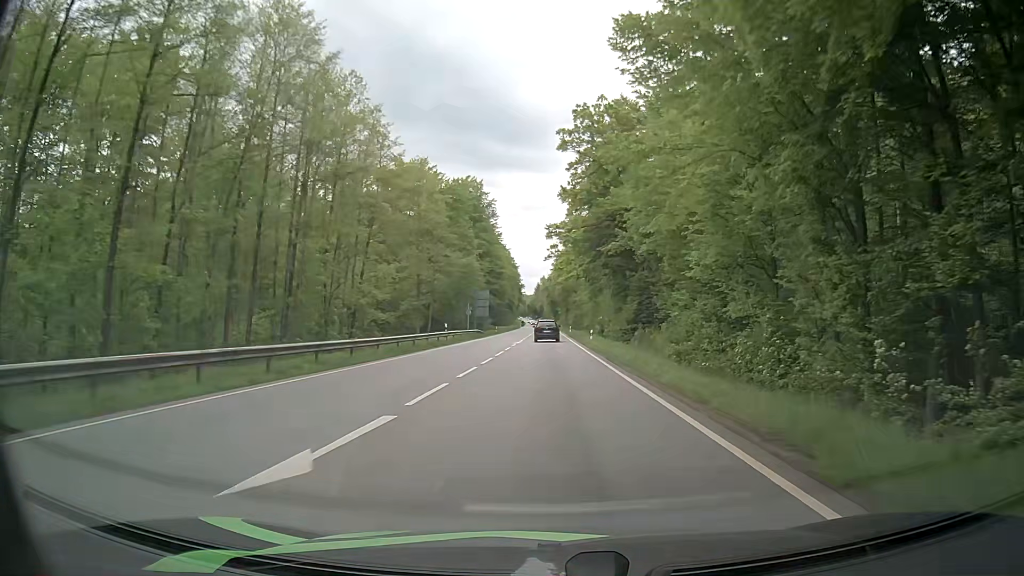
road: secondary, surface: asphalt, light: Day
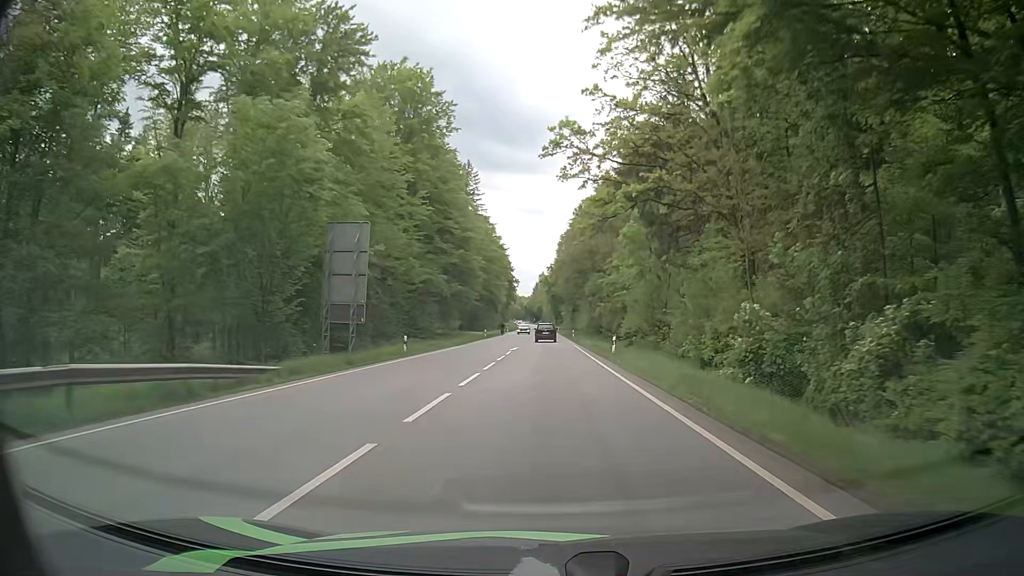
(0.0, +61.9) m; 0°
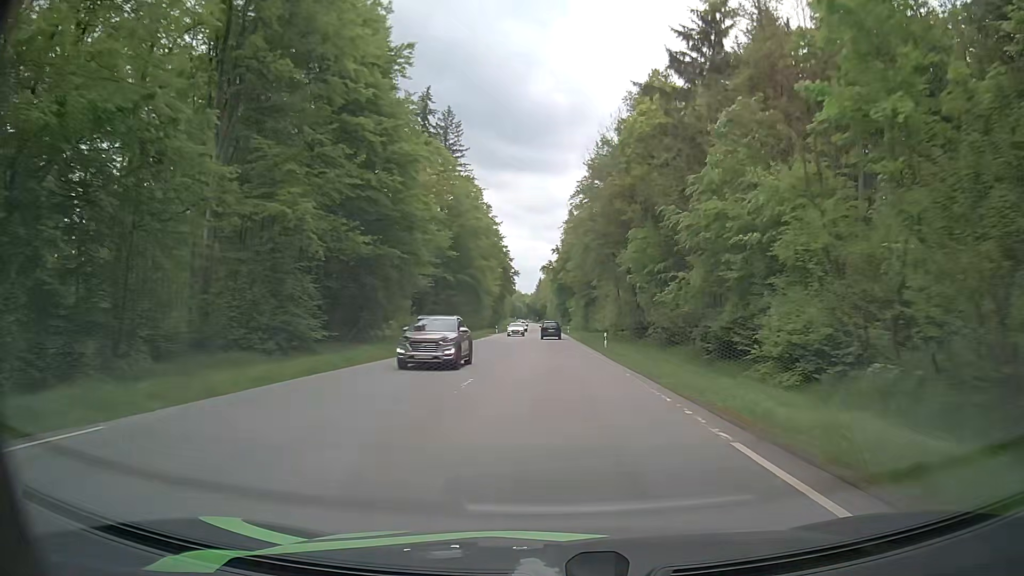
(-0.1, +39.9) m; 0°
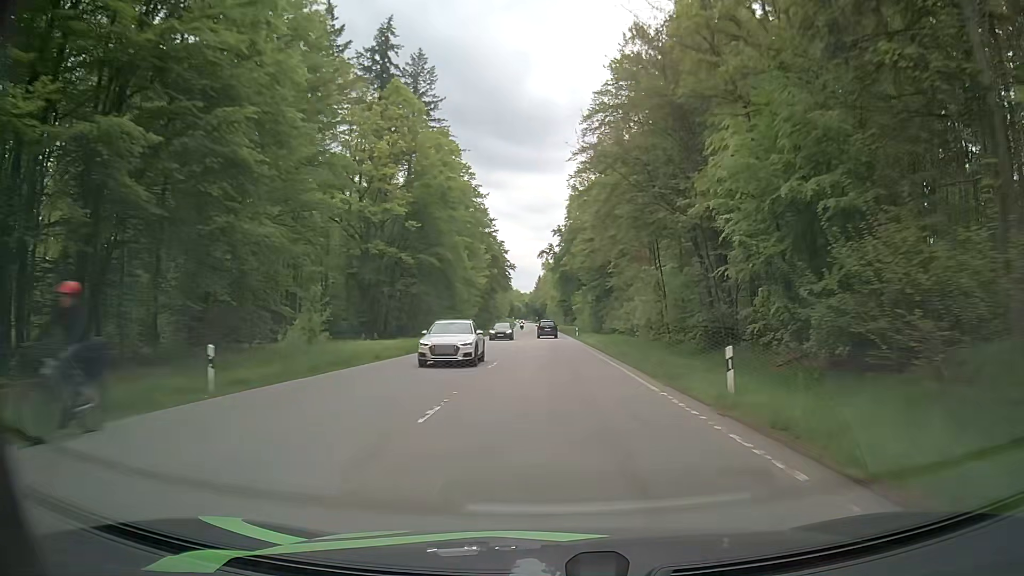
(0.0, +27.6) m; 0°
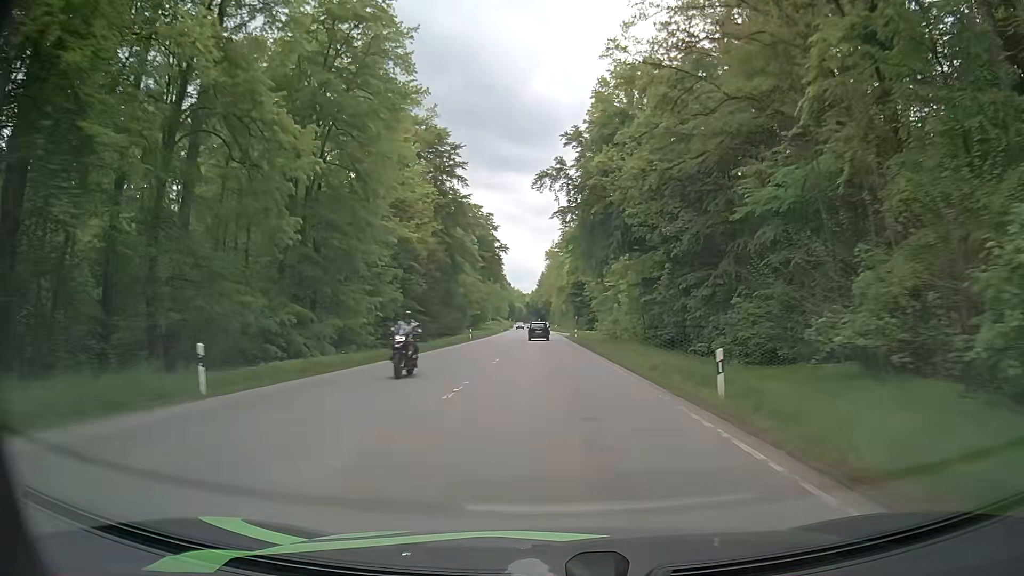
(-0.1, +57.2) m; 0°
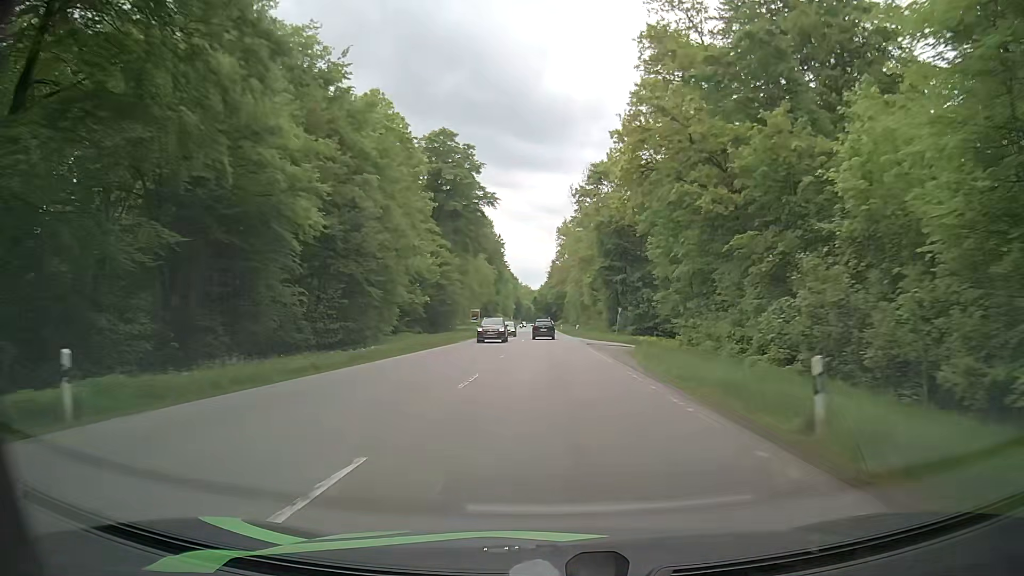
(-0.5, +58.3) m; -1°
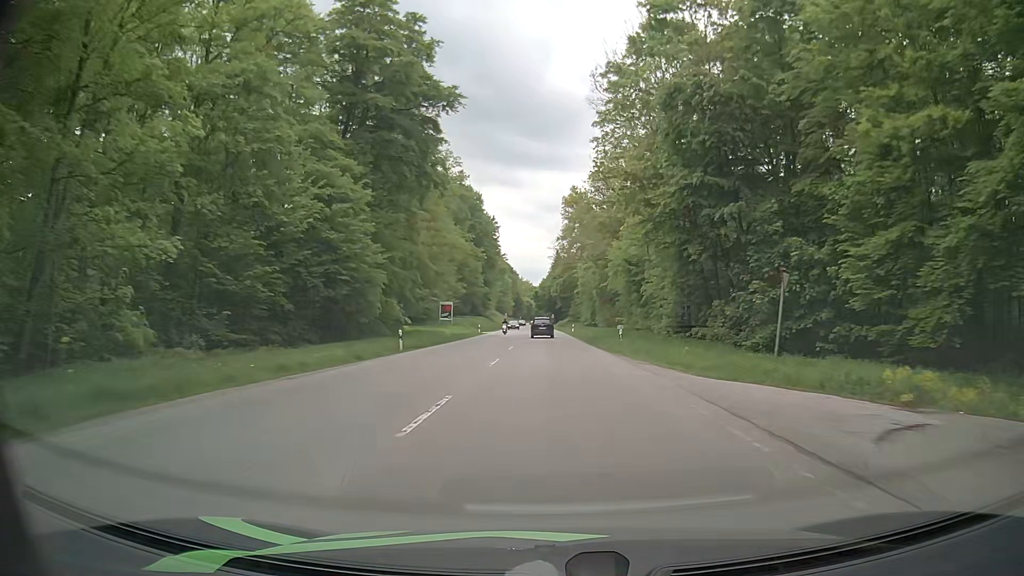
(-0.3, +42.1) m; 0°
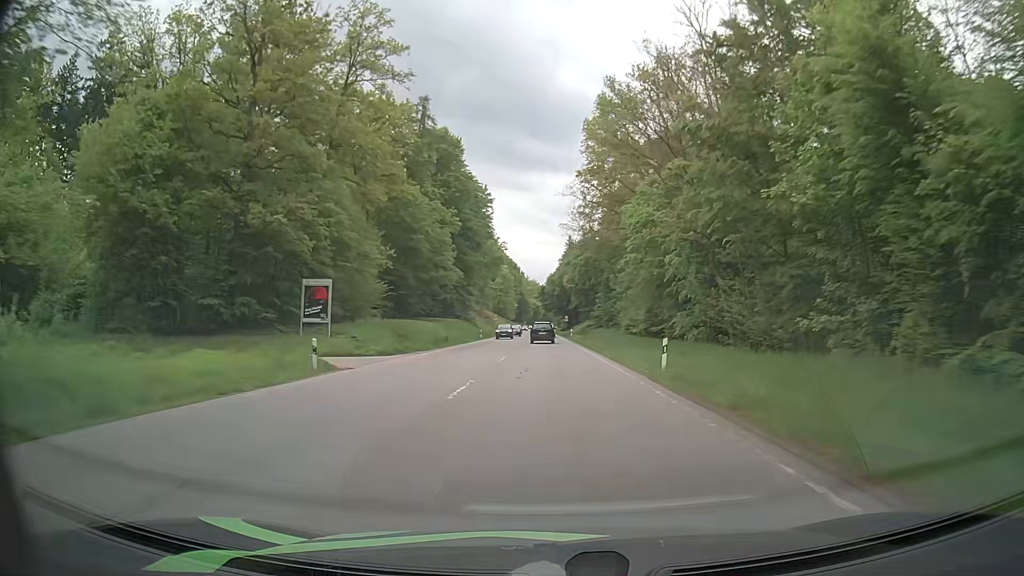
(-0.4, +55.9) m; -1°
(0, +10) (0, +20) (0, +30) (0, +40) (0, +50) (0, +60) (0, +70) (0, +80) (0, +90) (0, +100) m
